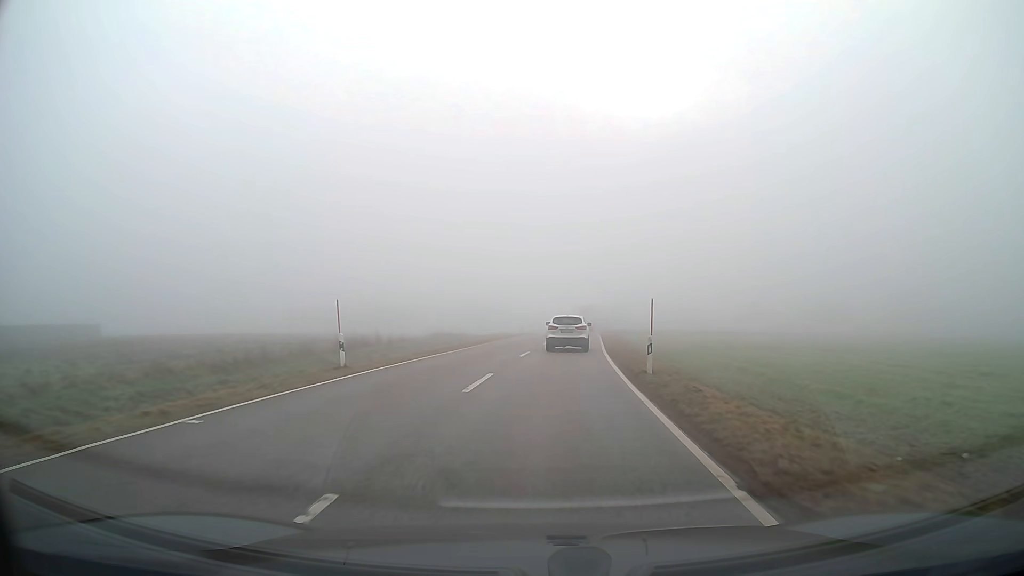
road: tertiary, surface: asphalt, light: Day
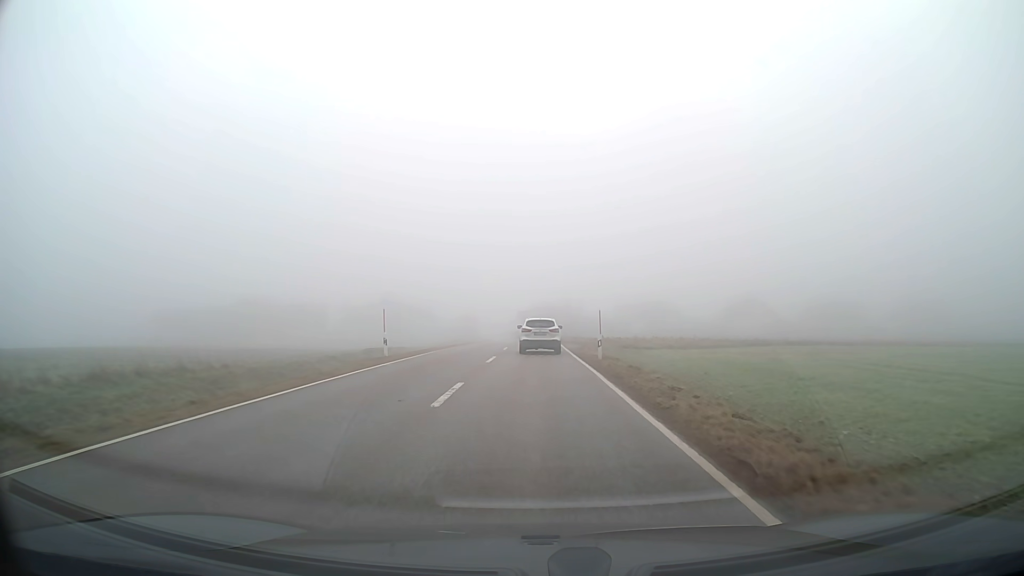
(+1.9, +37.5) m; +5°
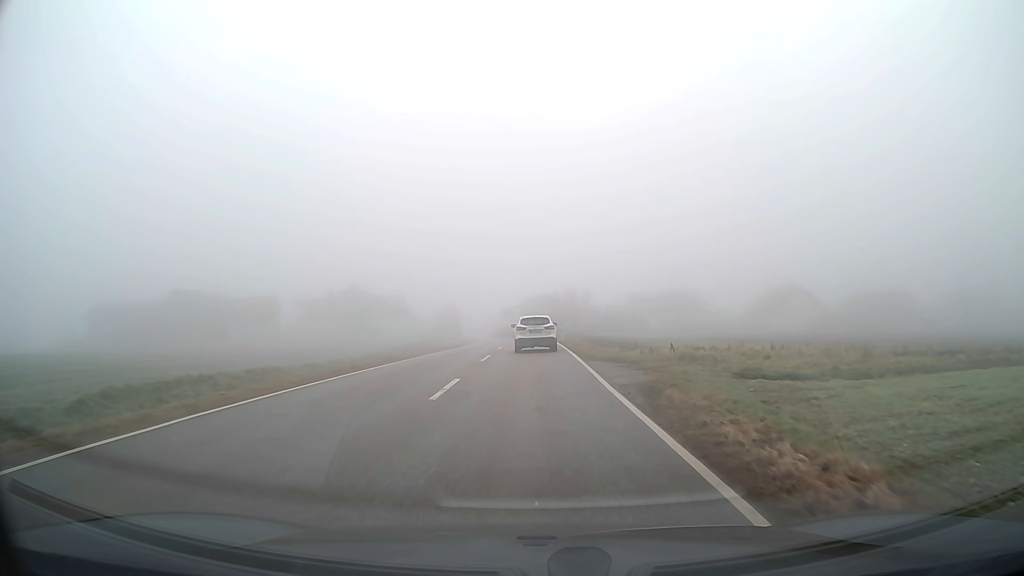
(+0.1, +22.9) m; 0°
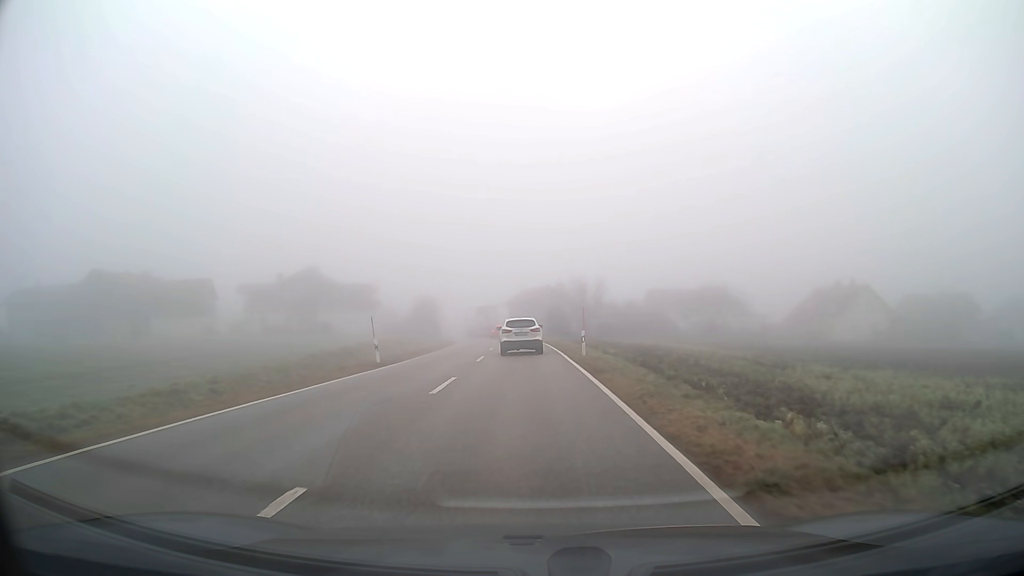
(0.0, +21.9) m; 0°
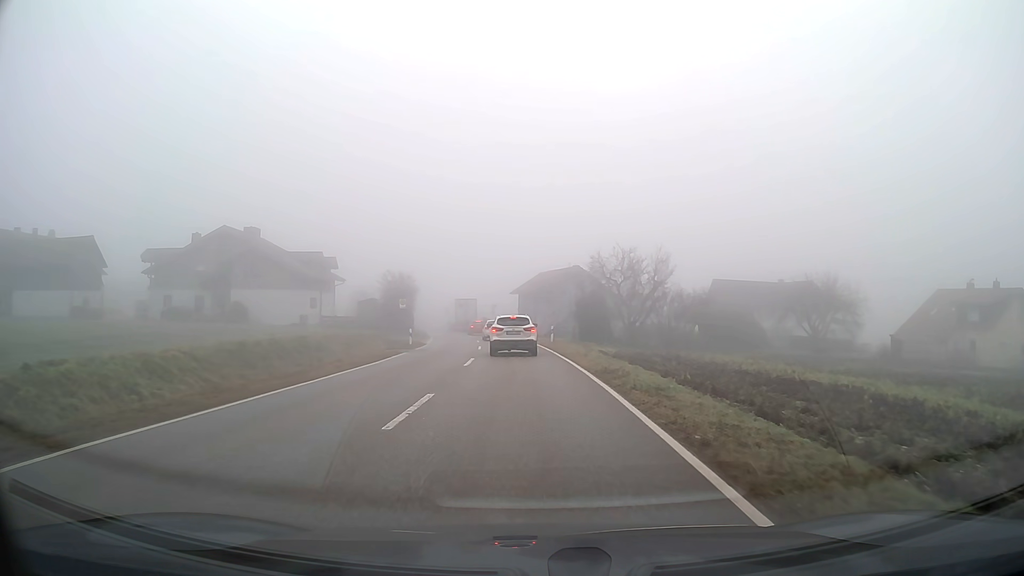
(-0.3, +28.0) m; -1°
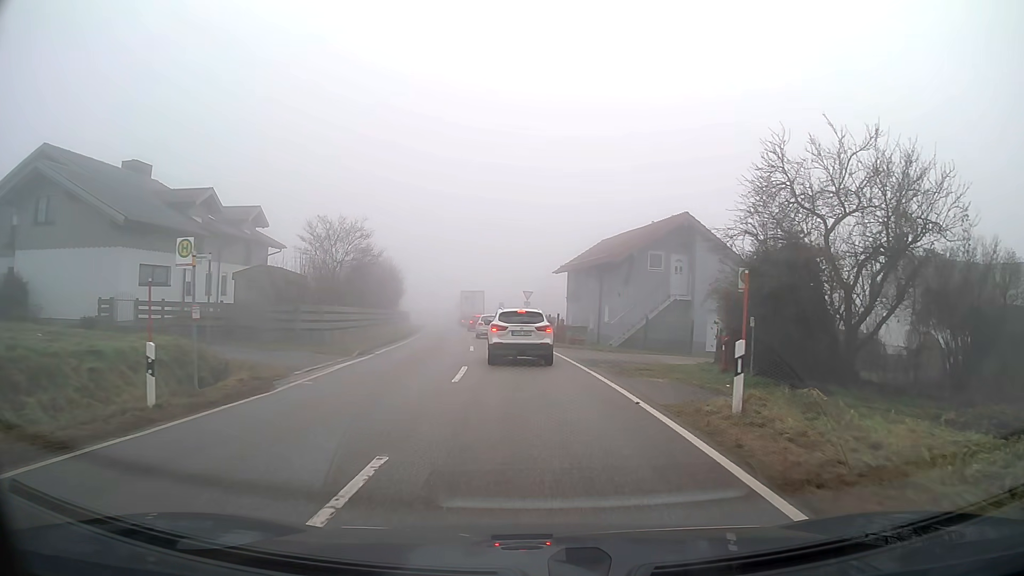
(-0.9, +29.6) m; -3°
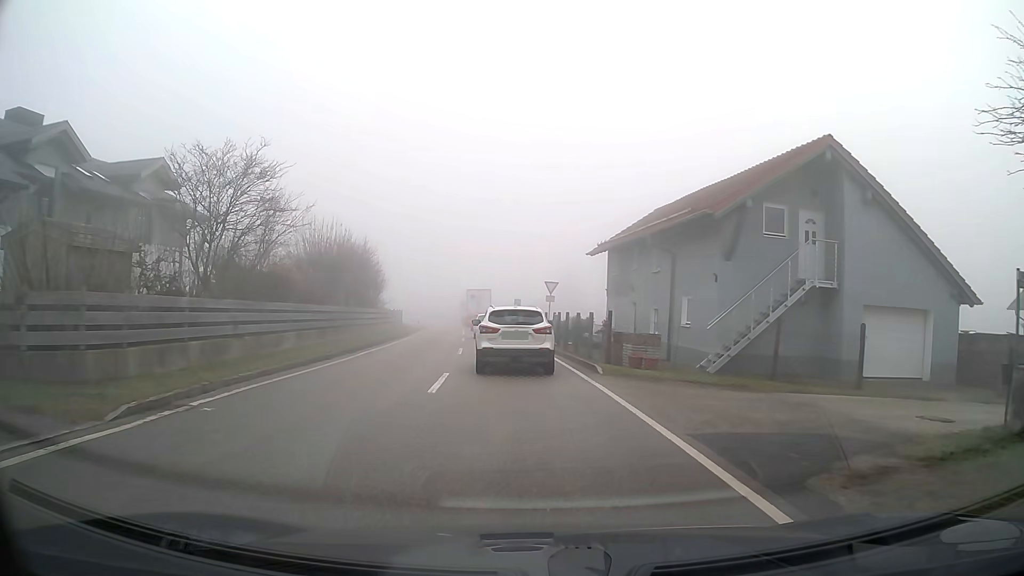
(-0.2, +14.3) m; -2°
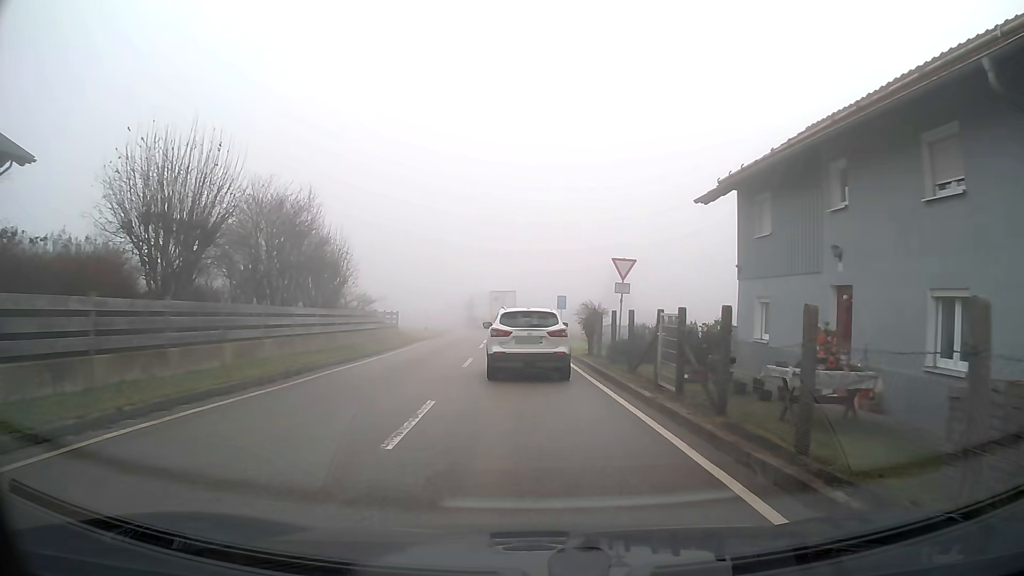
(-0.5, +16.4) m; -3°
(0, +10) (0, +20) (-1, +30) (-1, +40) (-1, +50) (-2, +60) (-3, +70) (-5, +80) (-10, +89) (-14, +97) m
